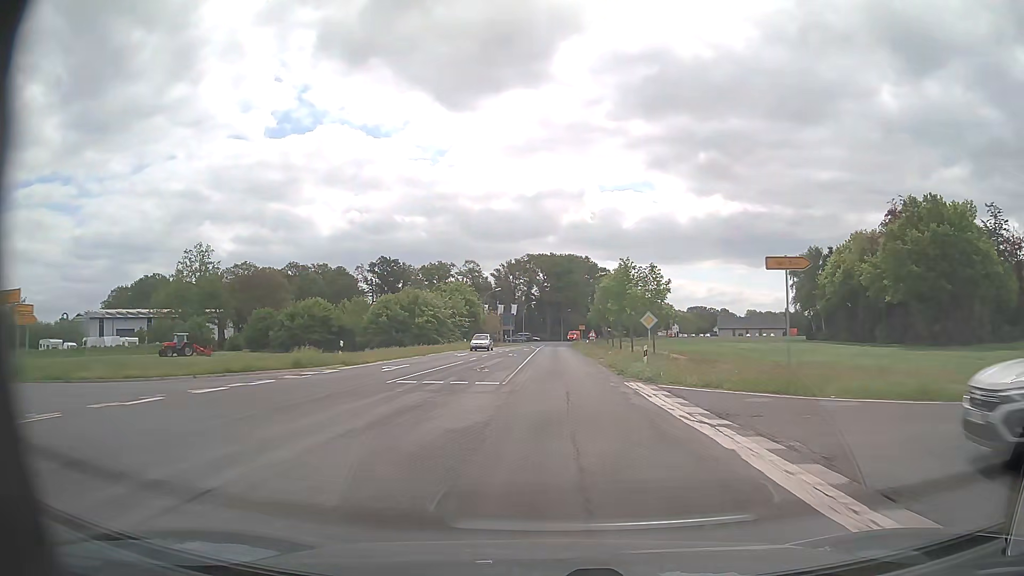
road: secondary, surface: asphalt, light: Day
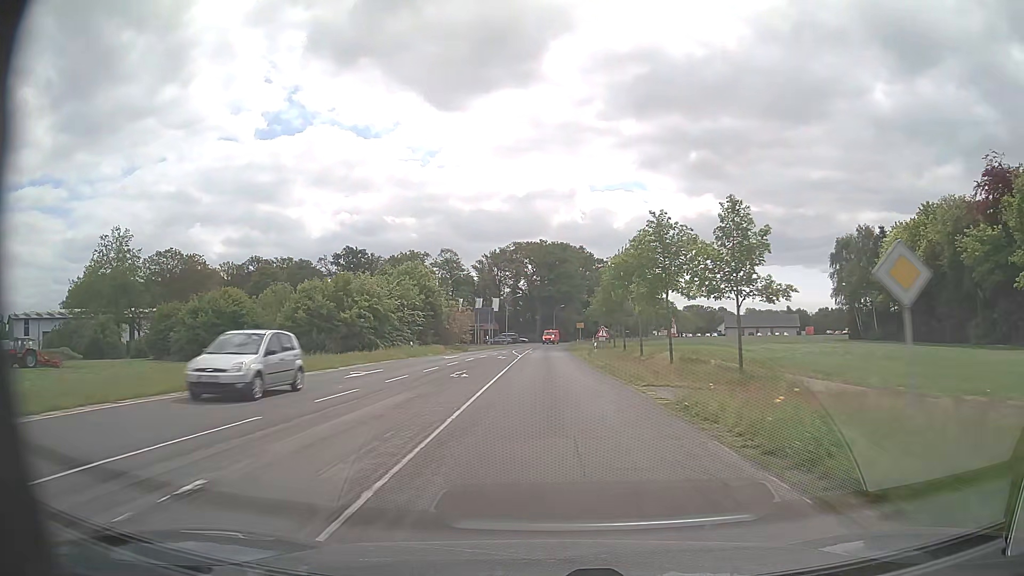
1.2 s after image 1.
(+0.2, +23.8) m; +1°
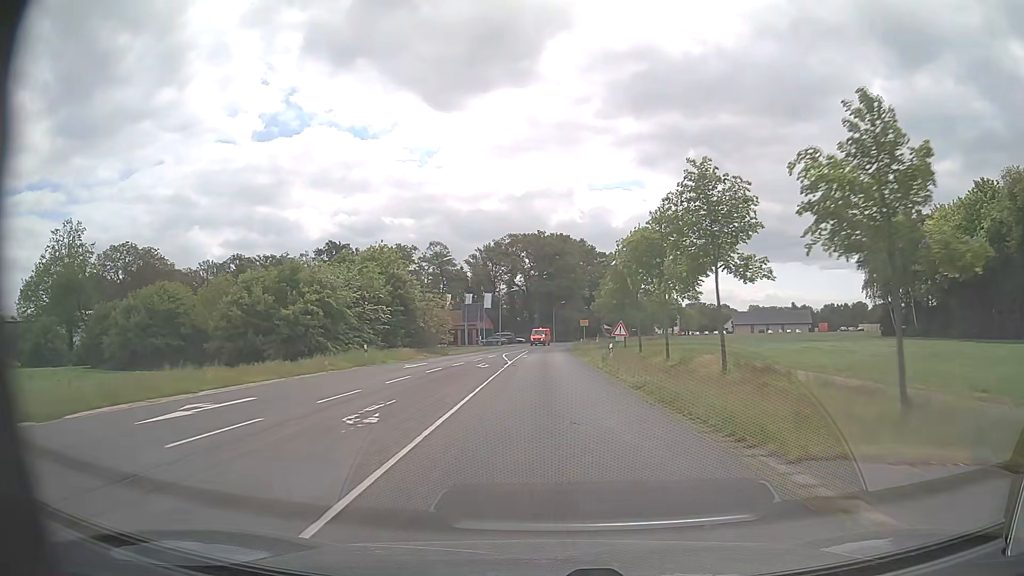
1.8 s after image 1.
(0.0, +11.9) m; 0°
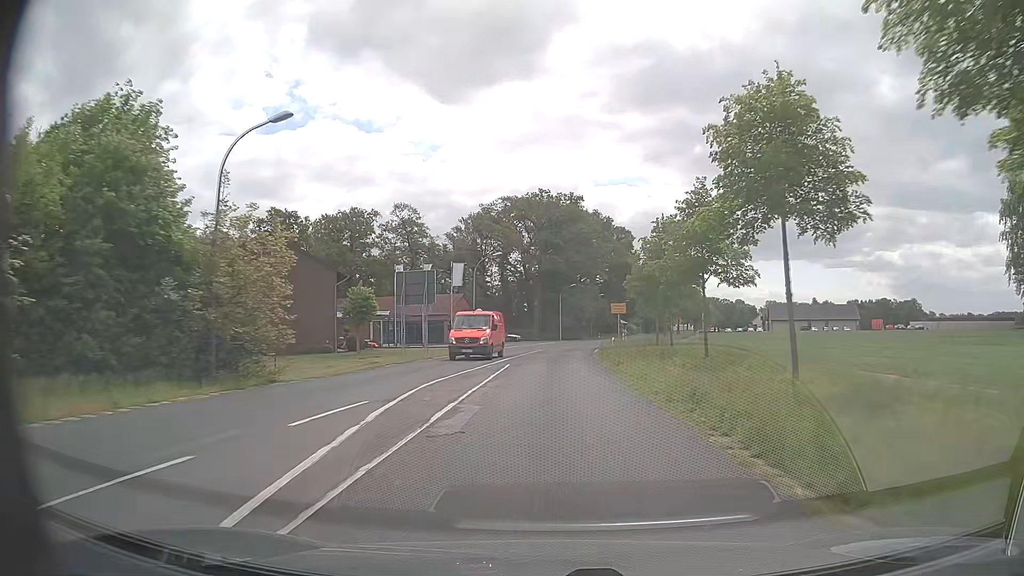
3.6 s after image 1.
(-0.1, +33.9) m; 0°
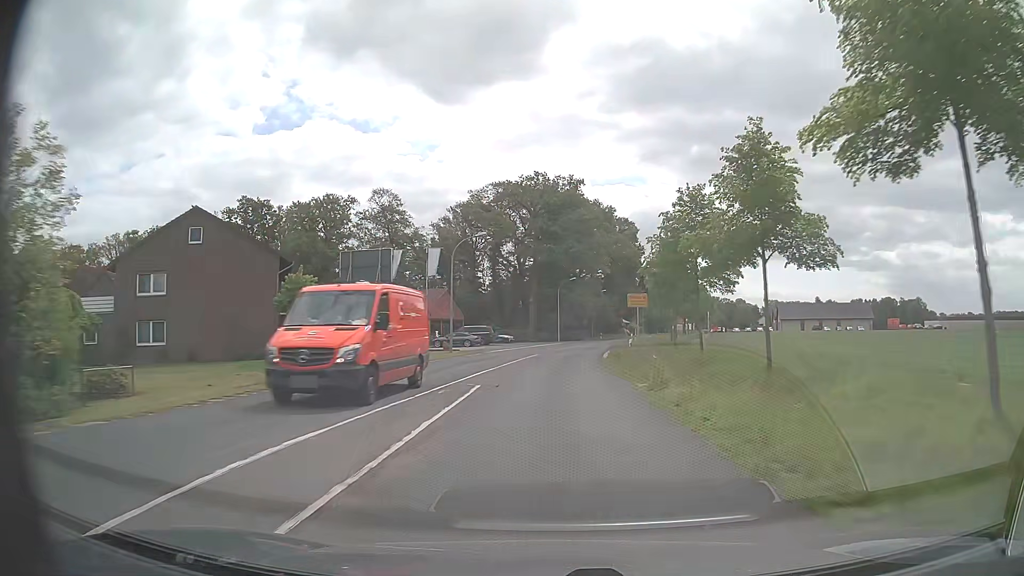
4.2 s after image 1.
(0.0, +10.5) m; +1°
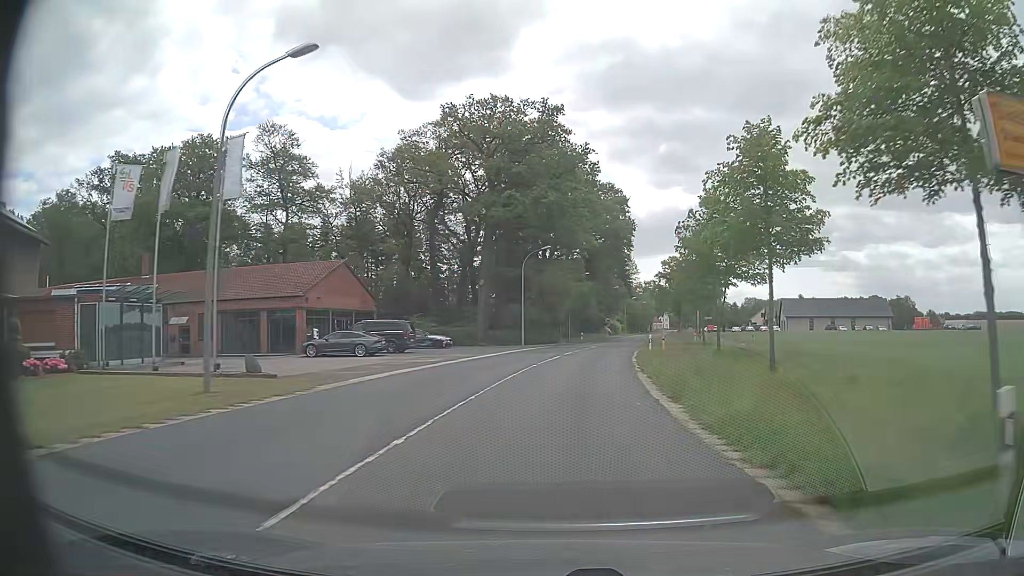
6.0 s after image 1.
(-0.2, +28.0) m; +2°
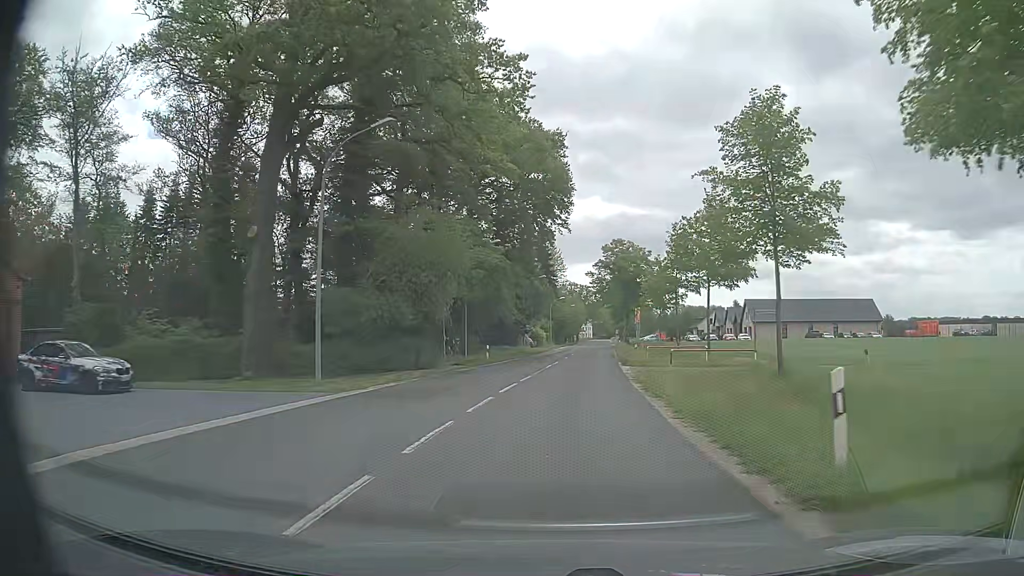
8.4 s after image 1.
(+1.7, +31.7) m; +6°
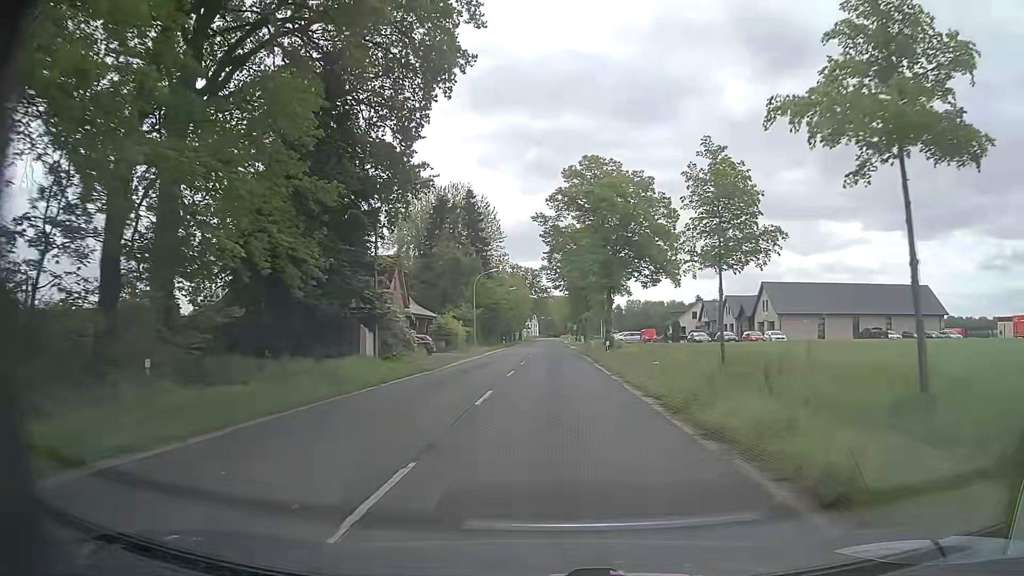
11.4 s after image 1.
(+2.0, +39.8) m; +4°
(0, +10) (0, +20) (0, +30) (0, +40) (0, +50) (+1, +60) (+1, +70) (+1, +80) (+1, +90) (+1, +100) m
